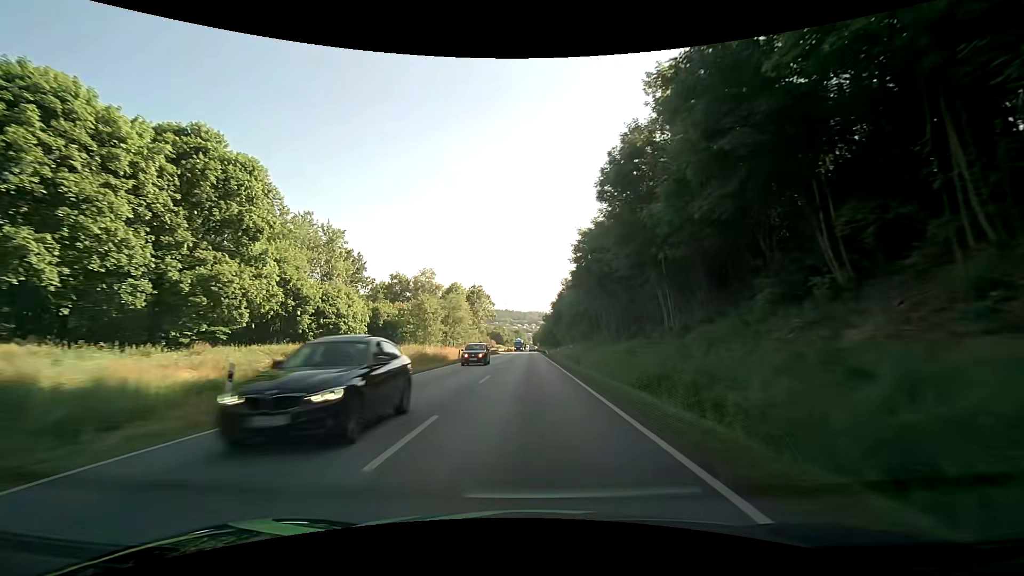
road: primary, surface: asphalt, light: Day
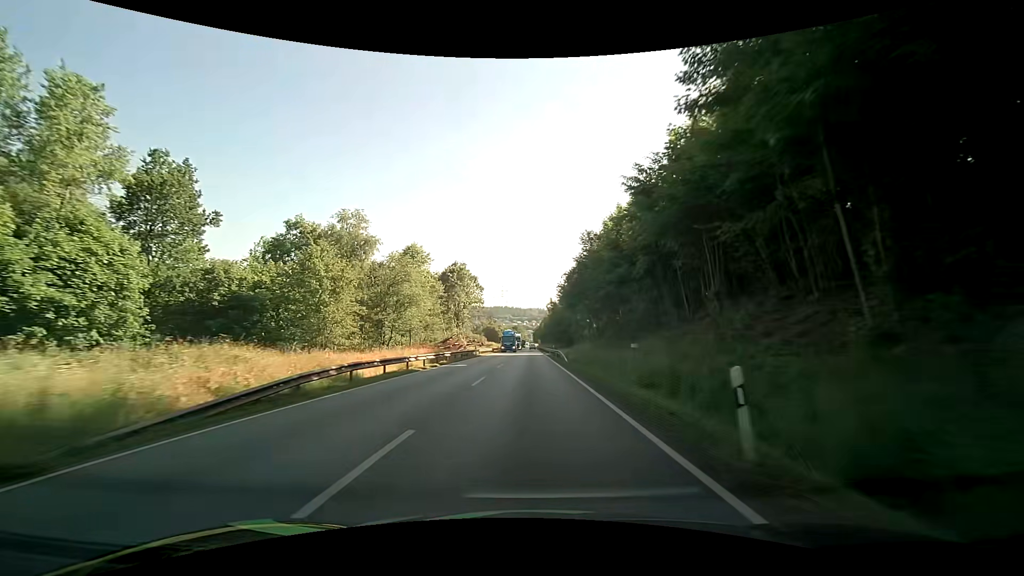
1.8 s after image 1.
(0.0, +38.1) m; 0°
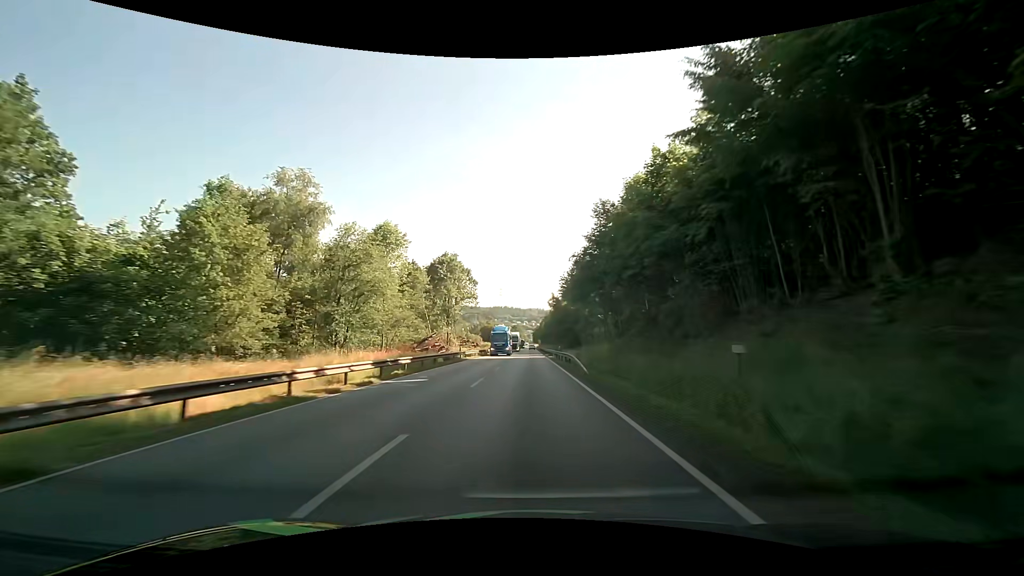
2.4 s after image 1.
(0.0, +12.5) m; 0°
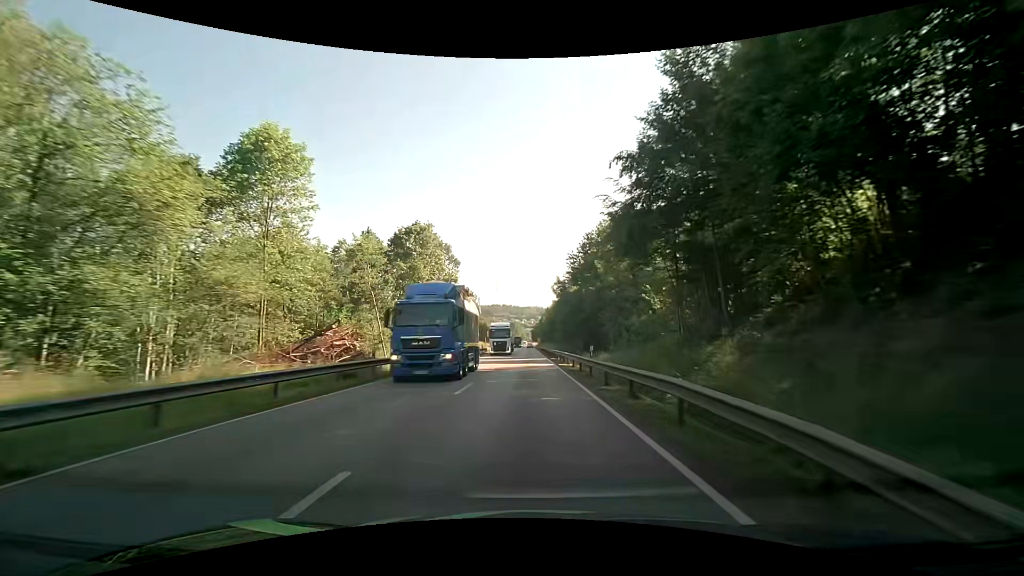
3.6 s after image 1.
(-0.1, +24.6) m; 0°
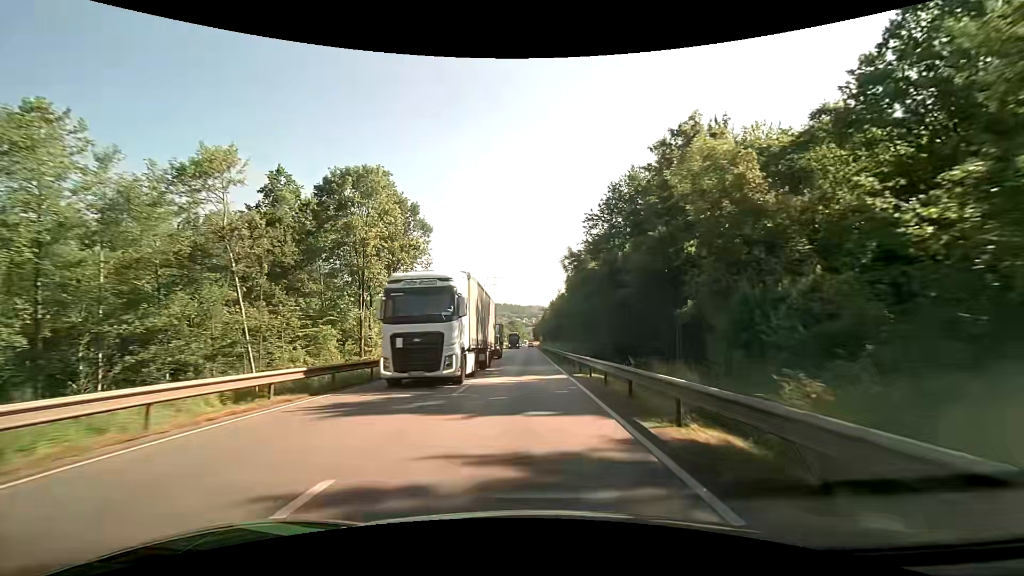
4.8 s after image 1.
(0.0, +24.2) m; 0°
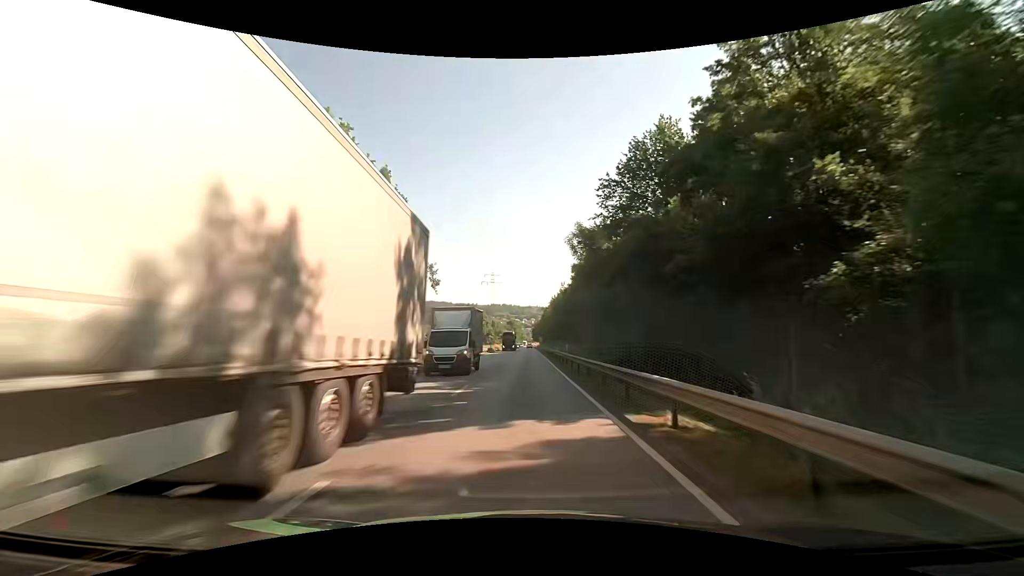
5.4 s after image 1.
(0.0, +12.0) m; 0°
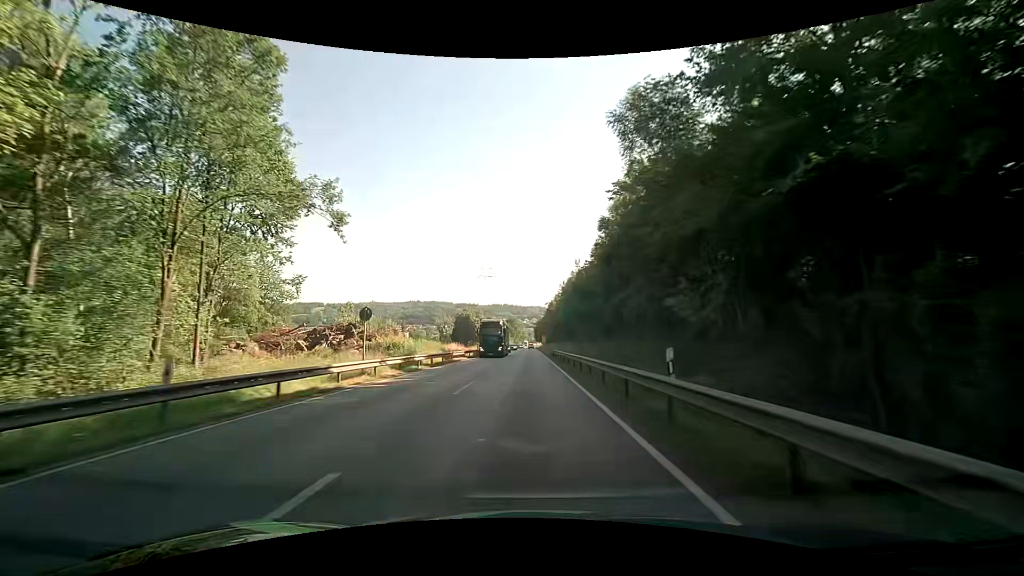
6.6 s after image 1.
(0.0, +23.8) m; 0°
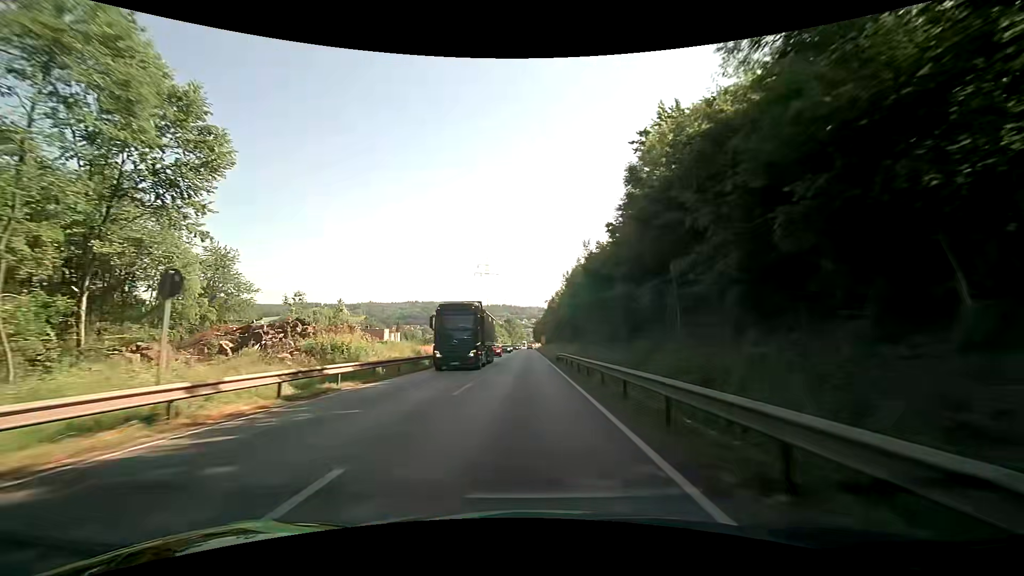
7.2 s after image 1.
(-0.1, +11.9) m; 0°
